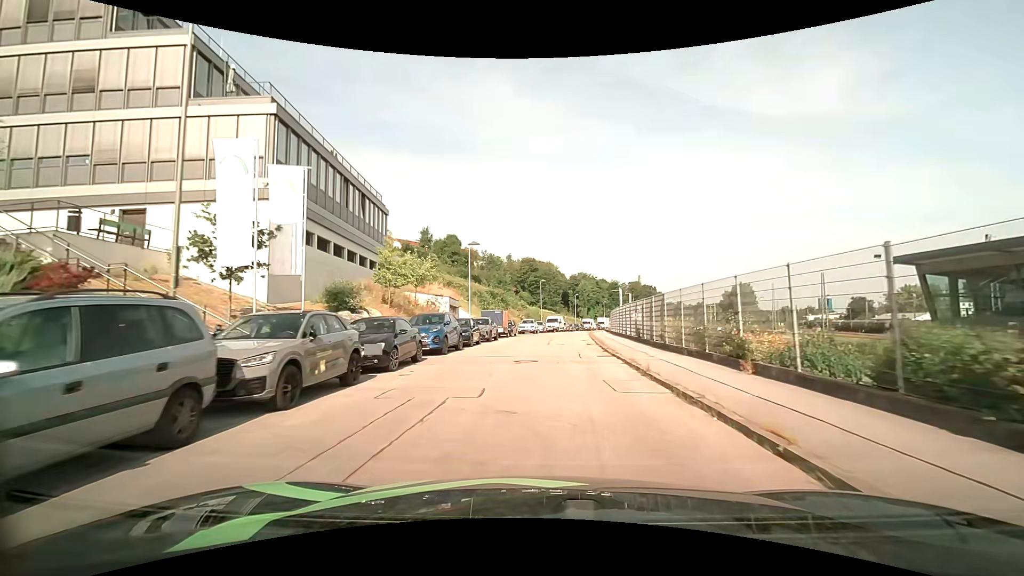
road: residential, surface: asphalt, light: Day
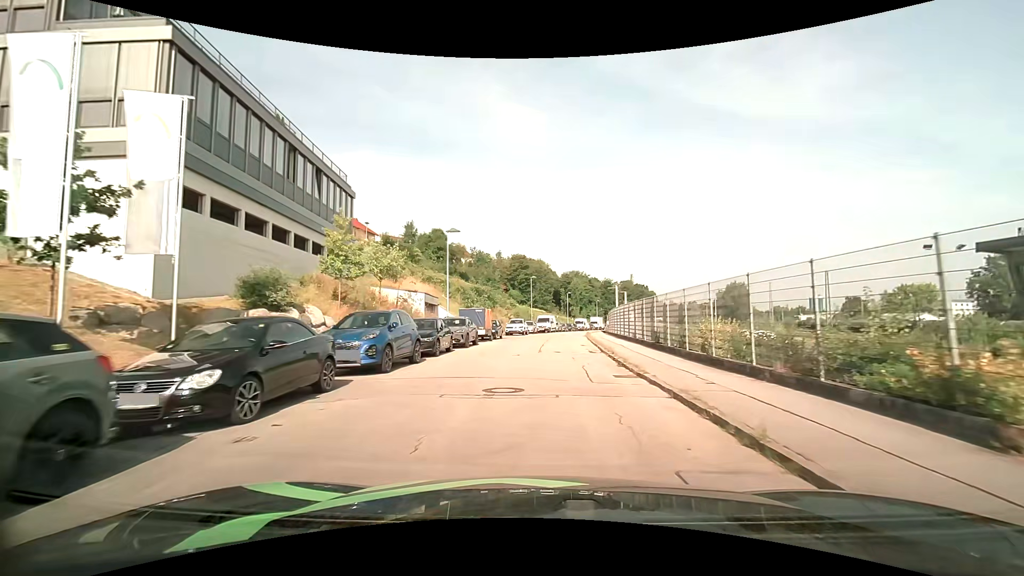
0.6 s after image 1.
(0.0, +6.1) m; +1°
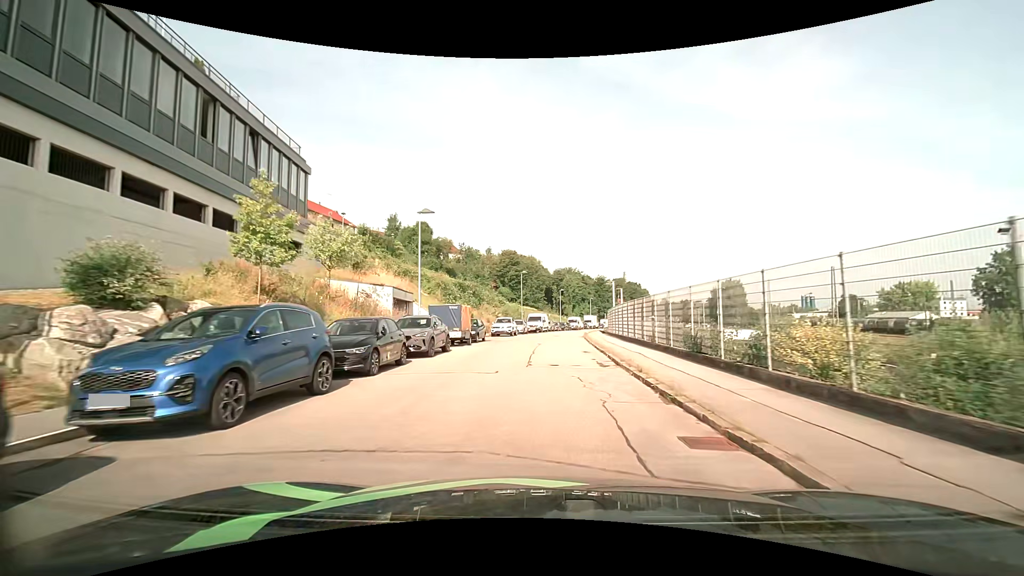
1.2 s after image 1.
(0.0, +6.1) m; +1°
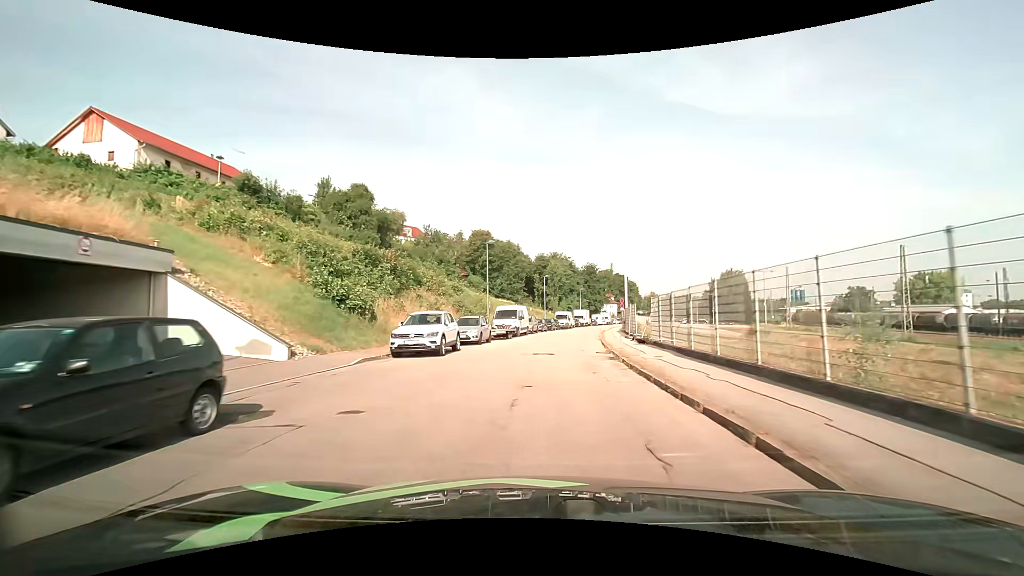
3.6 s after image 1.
(+0.5, +24.8) m; +2°
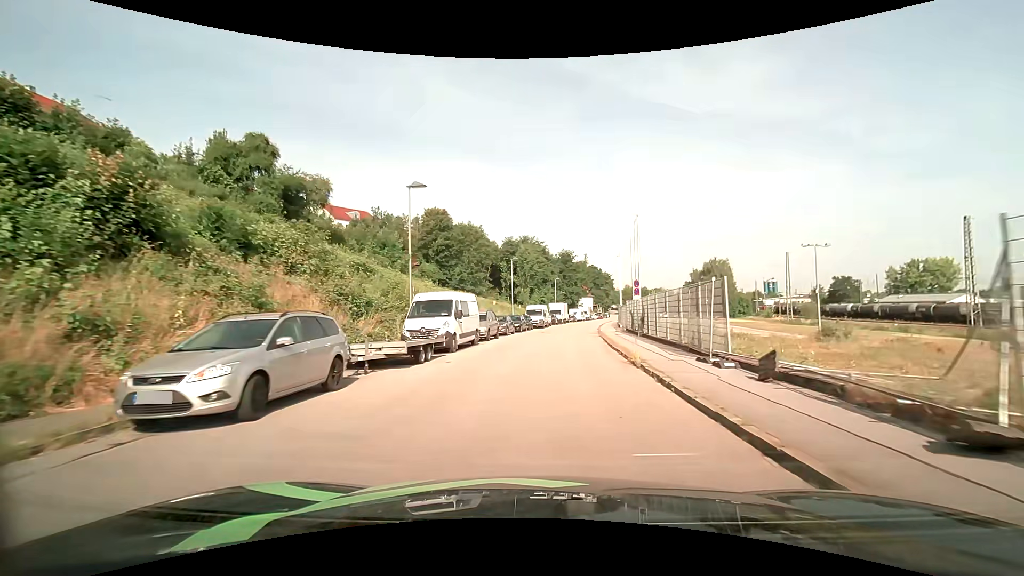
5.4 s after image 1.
(+0.5, +18.6) m; +2°
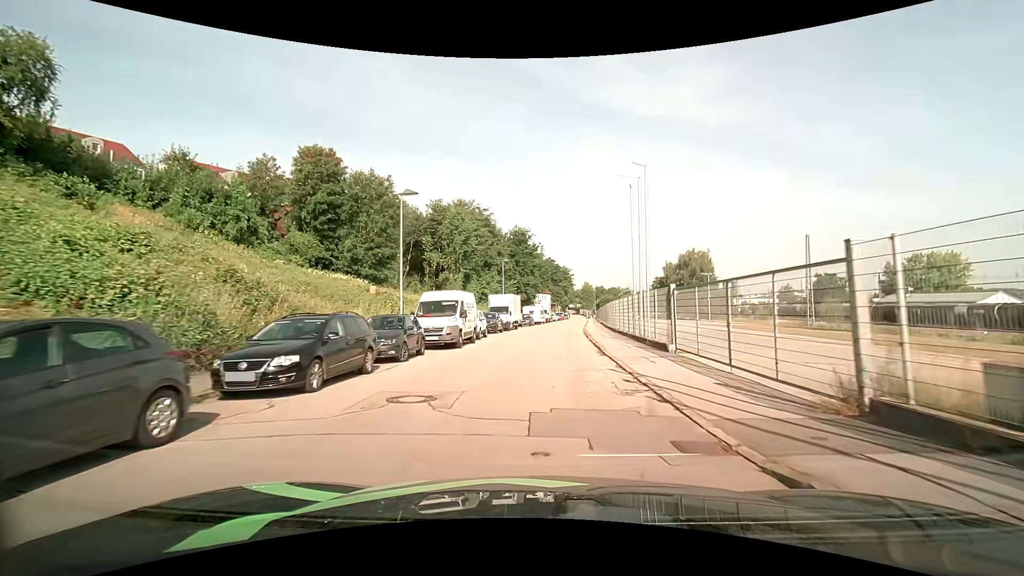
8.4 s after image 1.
(+2.3, +31.5) m; +6°
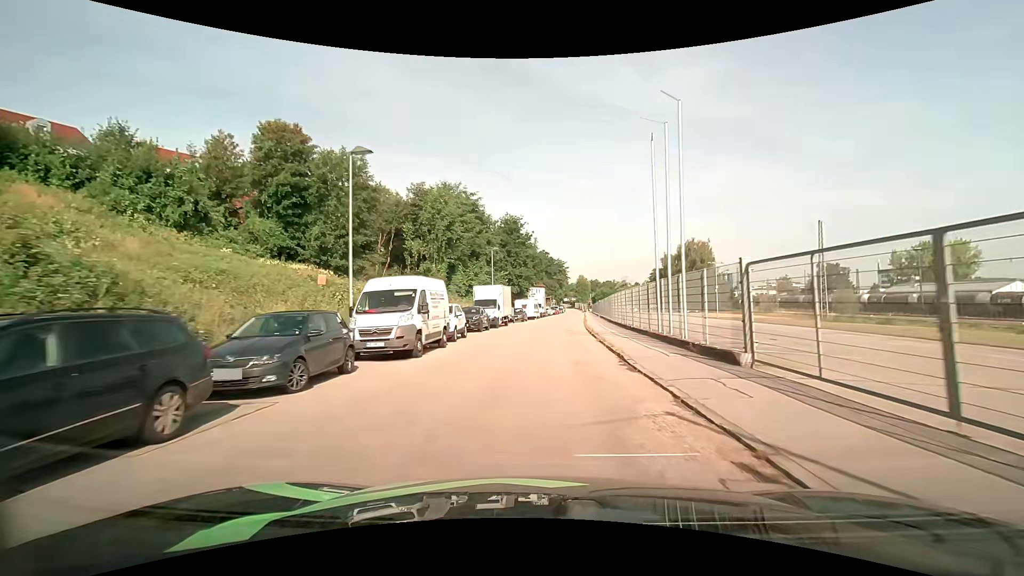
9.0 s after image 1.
(+0.1, +6.3) m; +1°
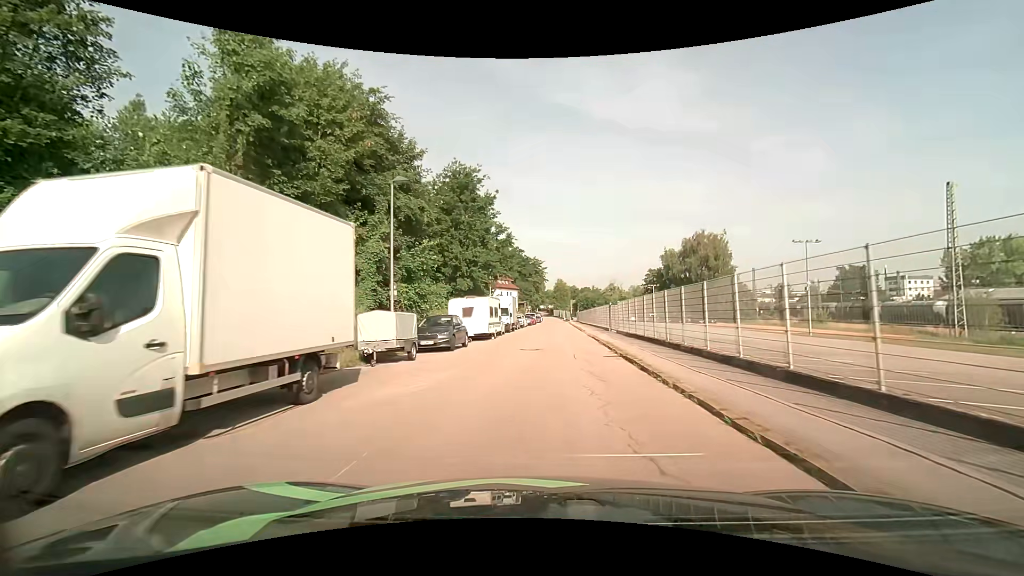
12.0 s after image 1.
(+0.6, +31.4) m; +3°
(0, +10) (0, +20) (+1, +30) (+1, +40) (+2, +50) (+2, +60) (+3, +70) (+3, +80) (+3, +90) (+4, +100) m
